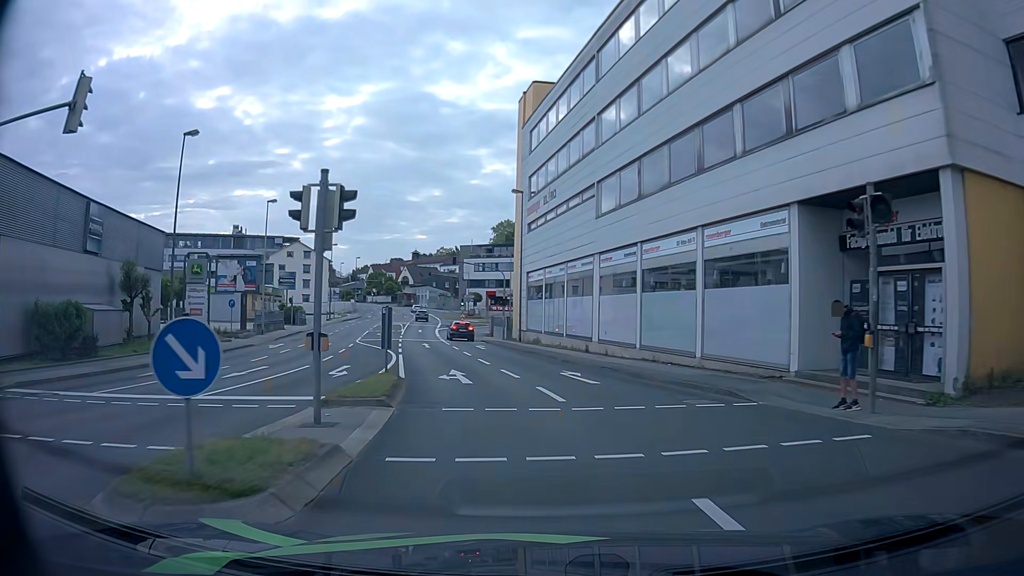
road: tertiary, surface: asphalt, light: Day
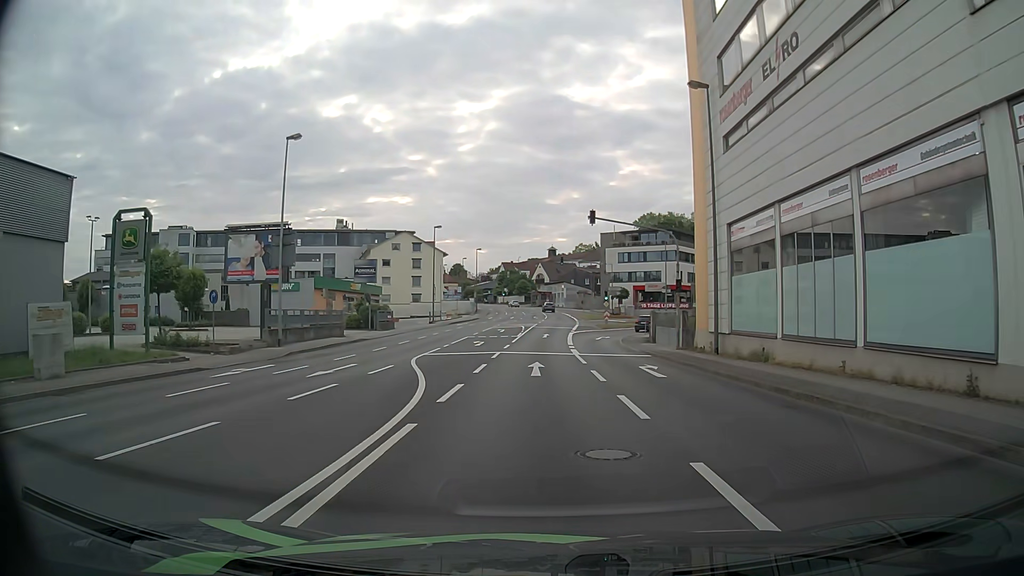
(-2.5, +20.6) m; -11°
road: tertiary_link
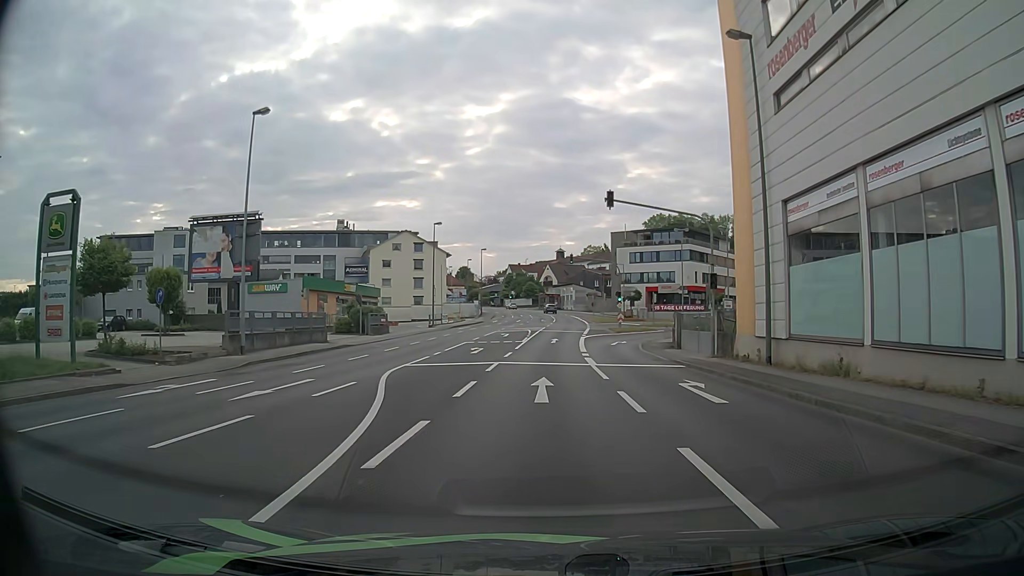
(-0.1, +5.1) m; -2°
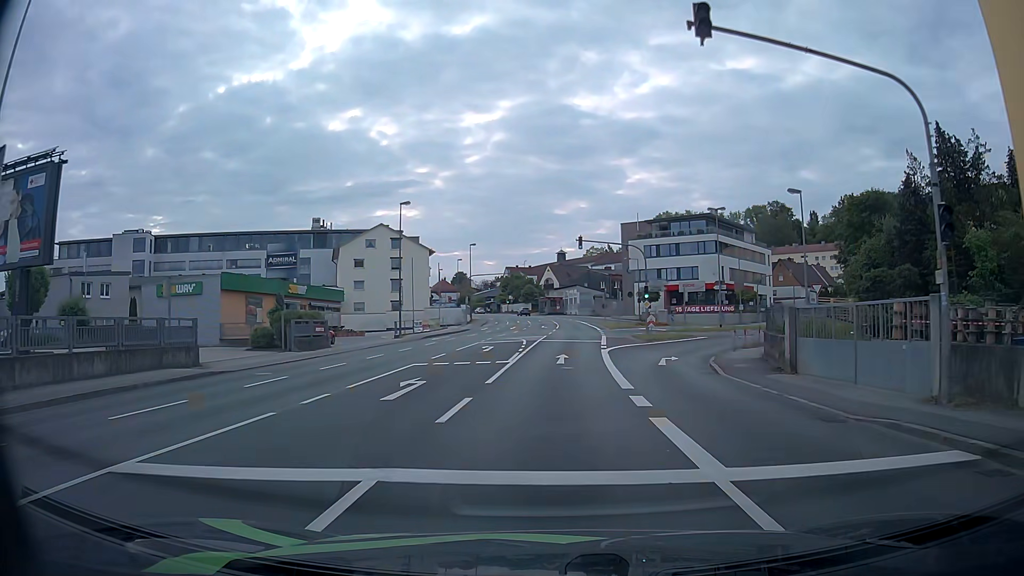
(+0.1, +15.7) m; 0°
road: tertiary
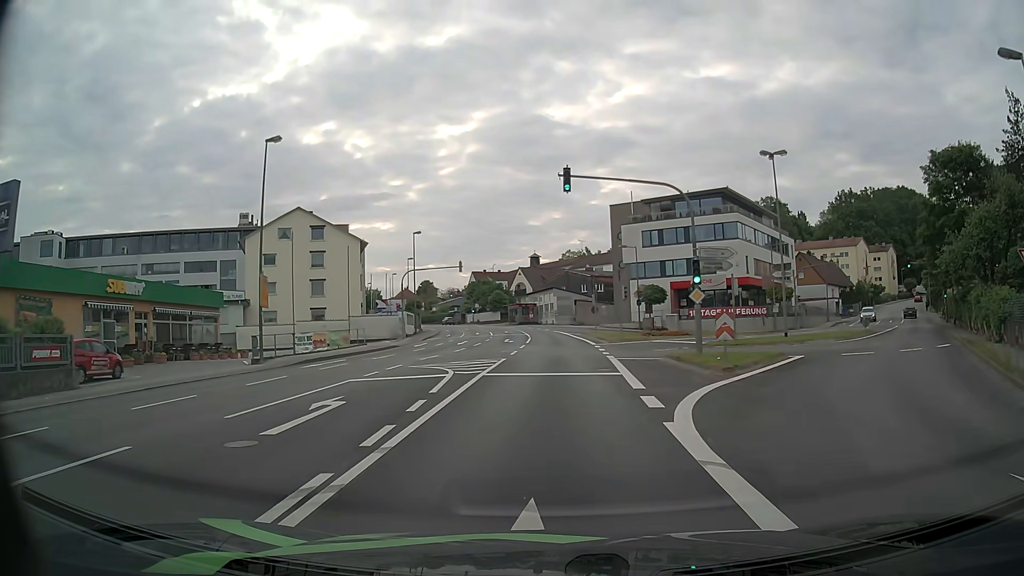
(+0.4, +21.8) m; +2°
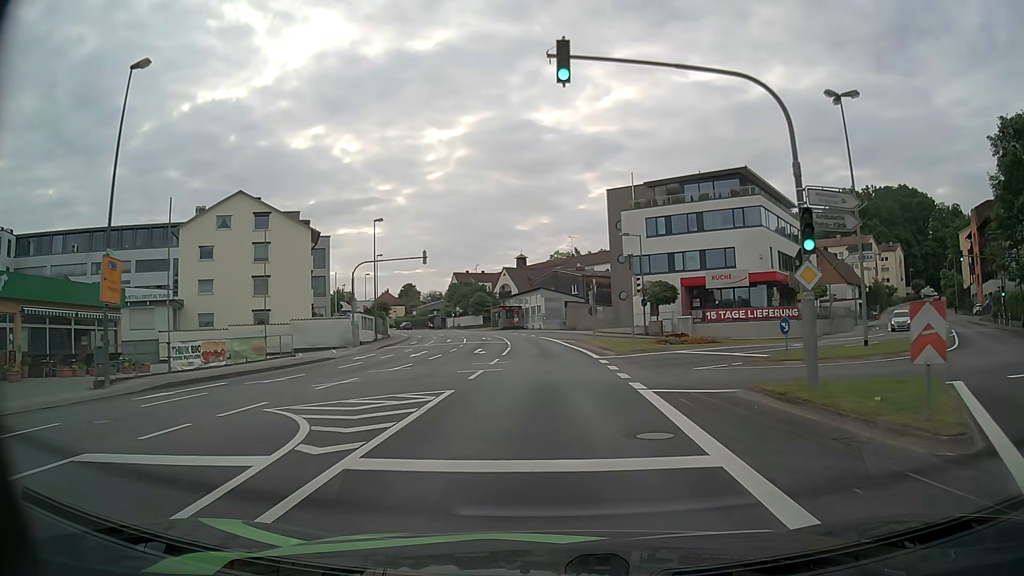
(+0.1, +11.2) m; +1°
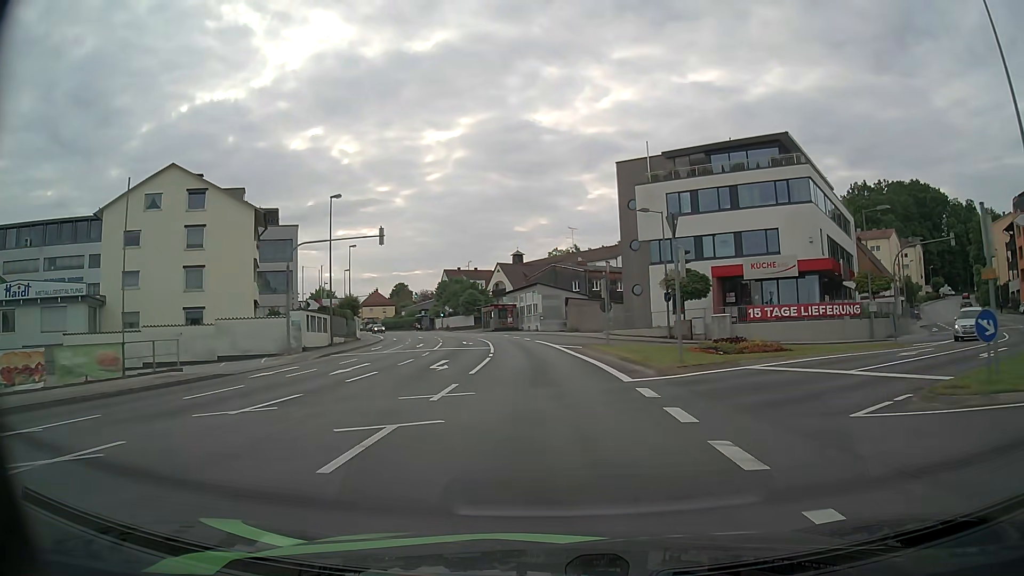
(0.0, +11.4) m; 0°
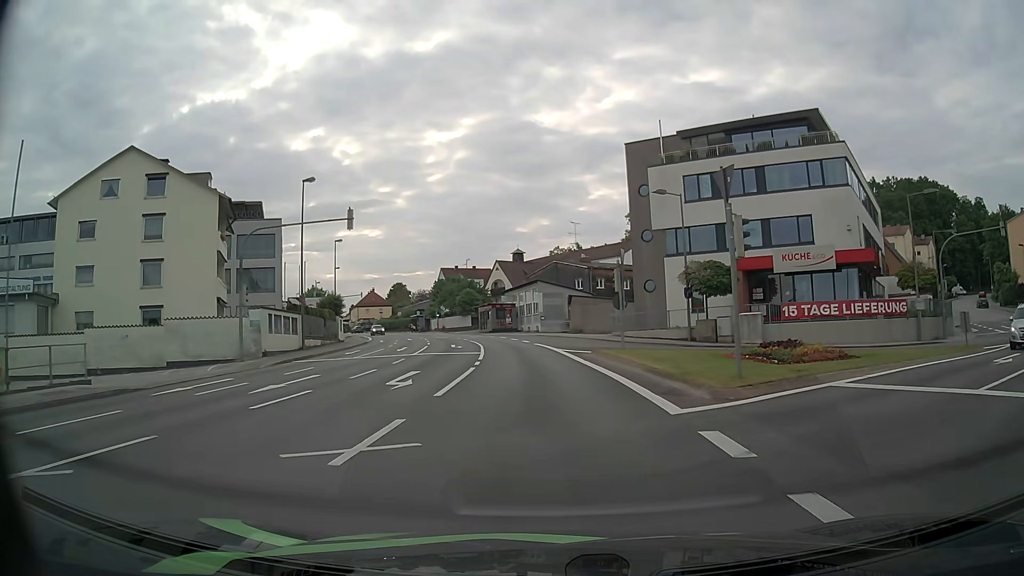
(0.0, +5.8) m; 0°
